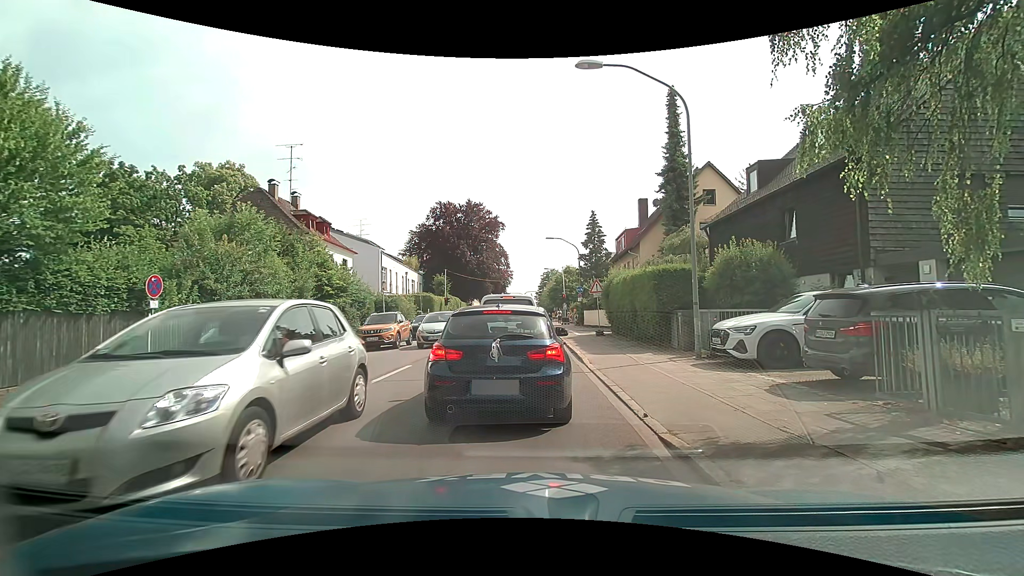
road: secondary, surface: asphalt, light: Day
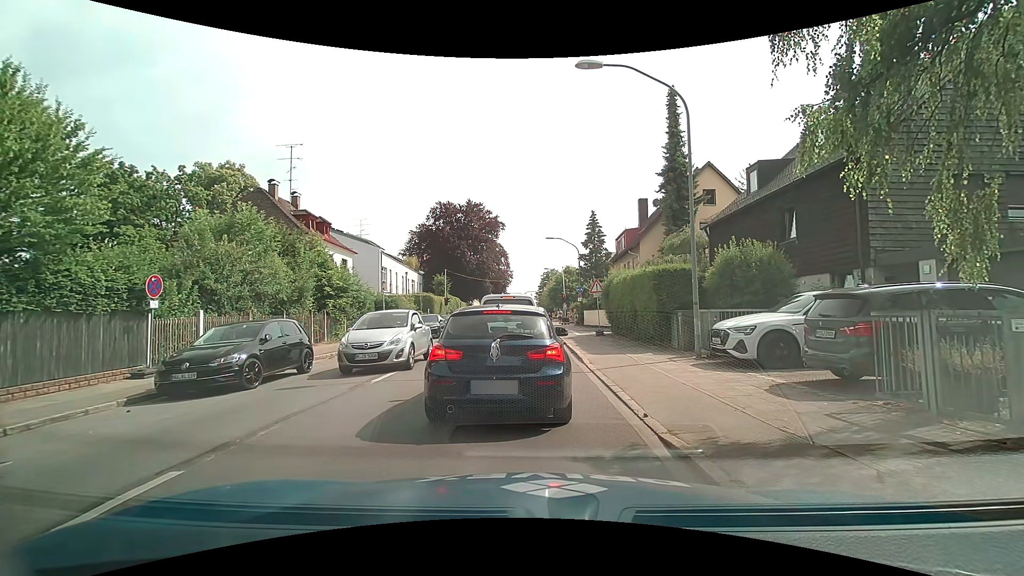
(0.0, 0.0) m; 0°
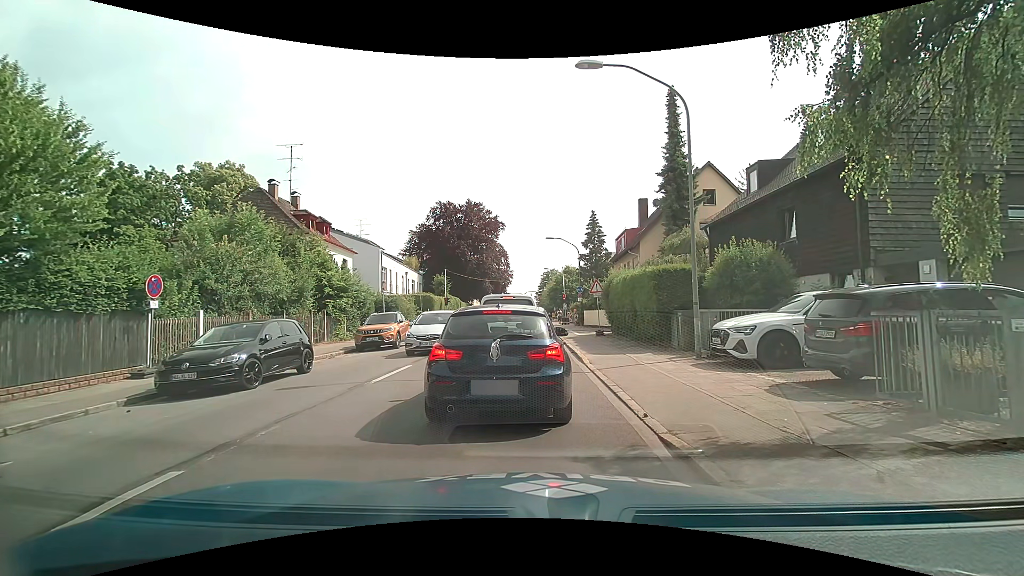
(0.0, 0.0) m; 0°
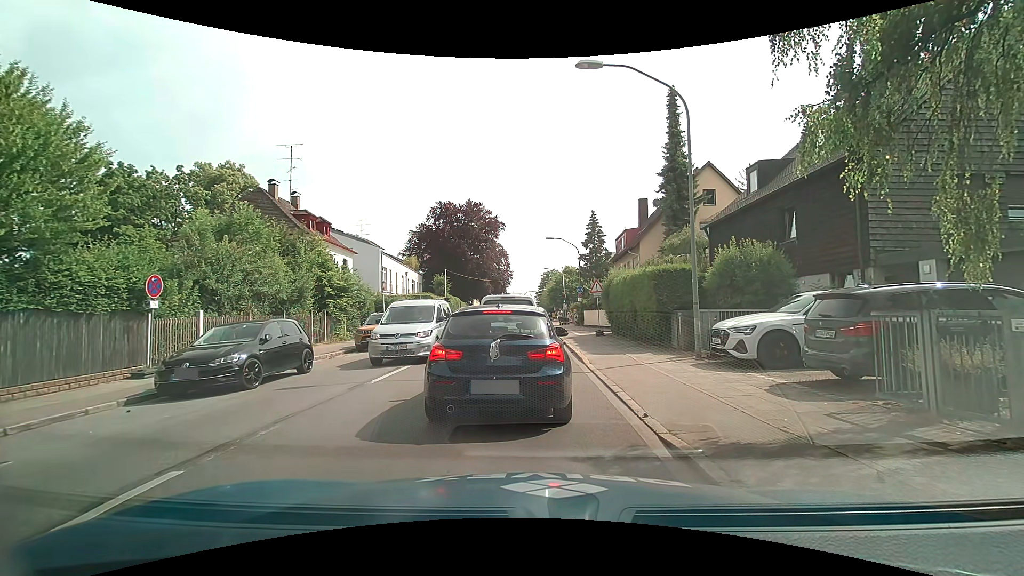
(0.0, 0.0) m; 0°
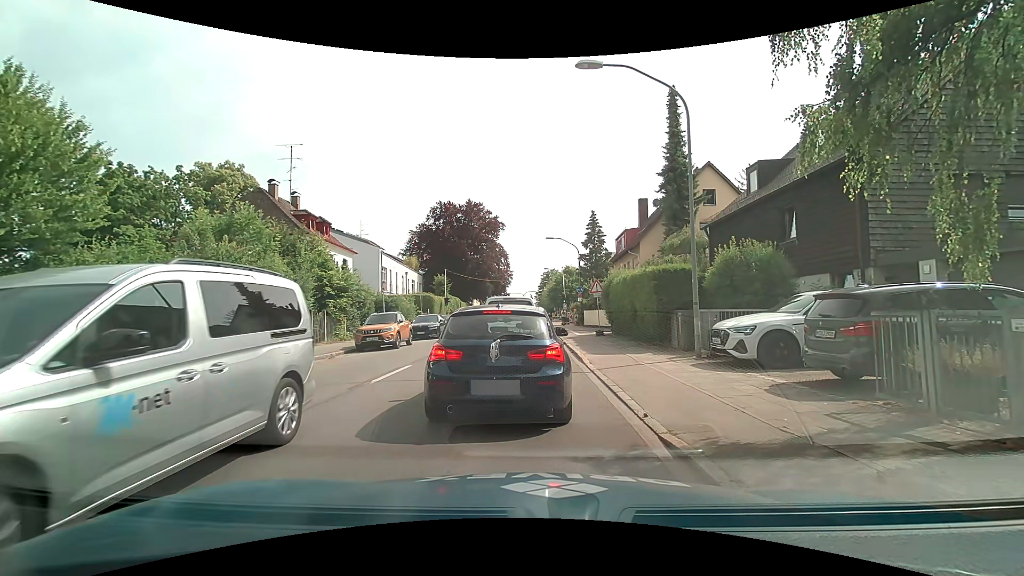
(0.0, 0.0) m; 0°
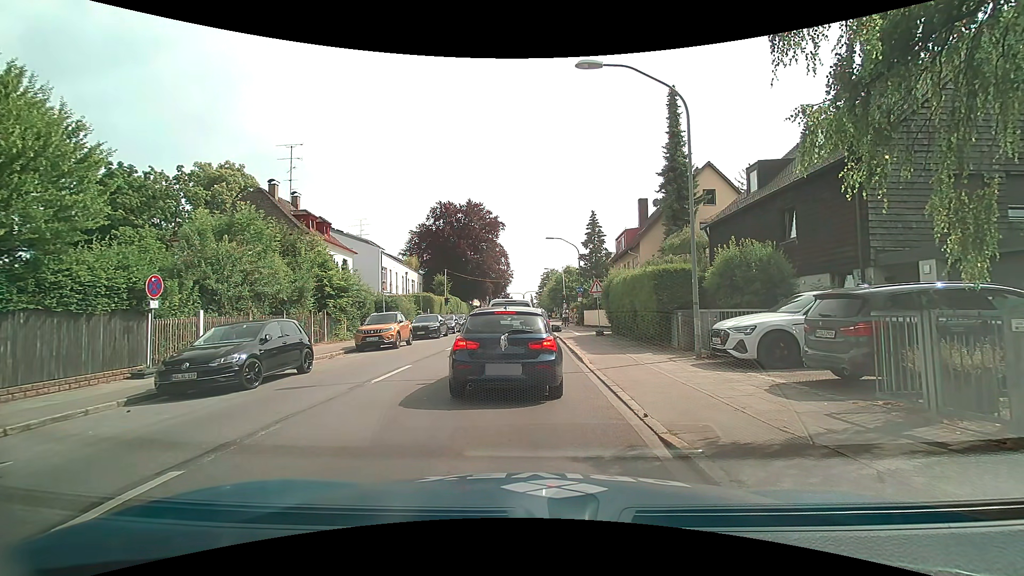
(0.0, 0.0) m; 0°
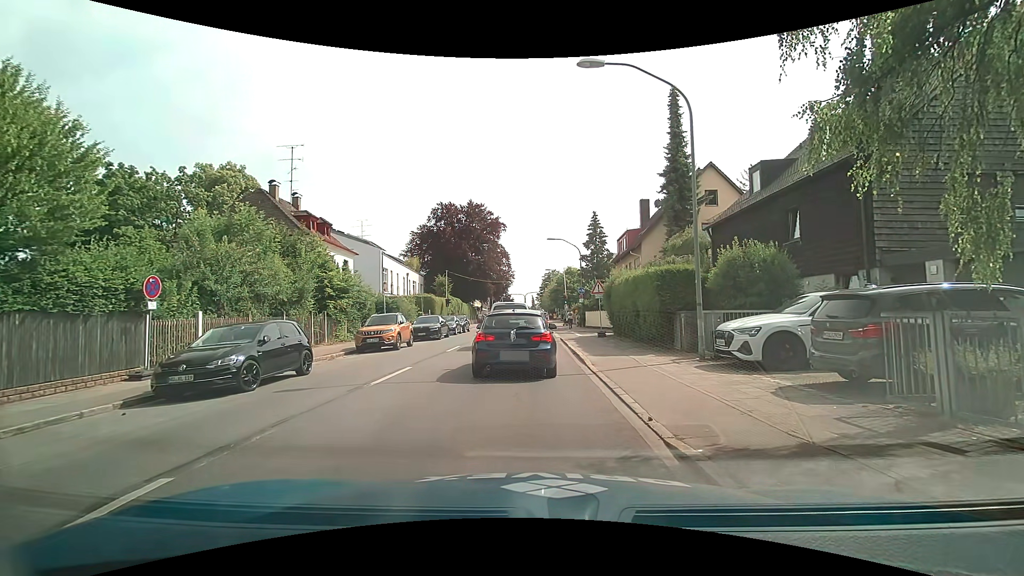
(0.0, +0.1) m; 0°
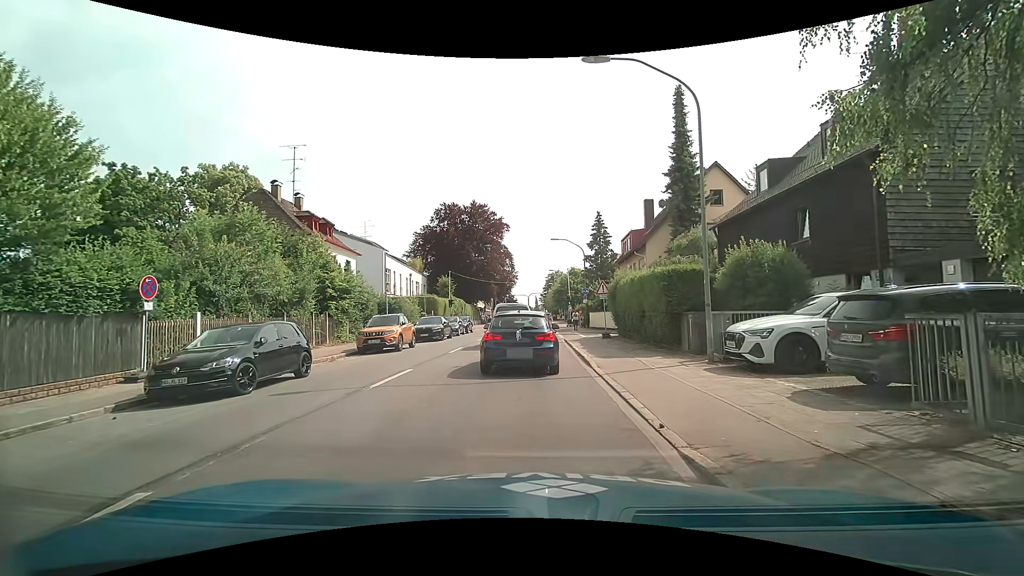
(0.0, +0.3) m; 0°
(0, +10) (0, +20) (0, +30) (0, +40) (0, +50) (+1, +60) (+1, +70) (+2, +80) (+2, +90) (+3, +100) m
